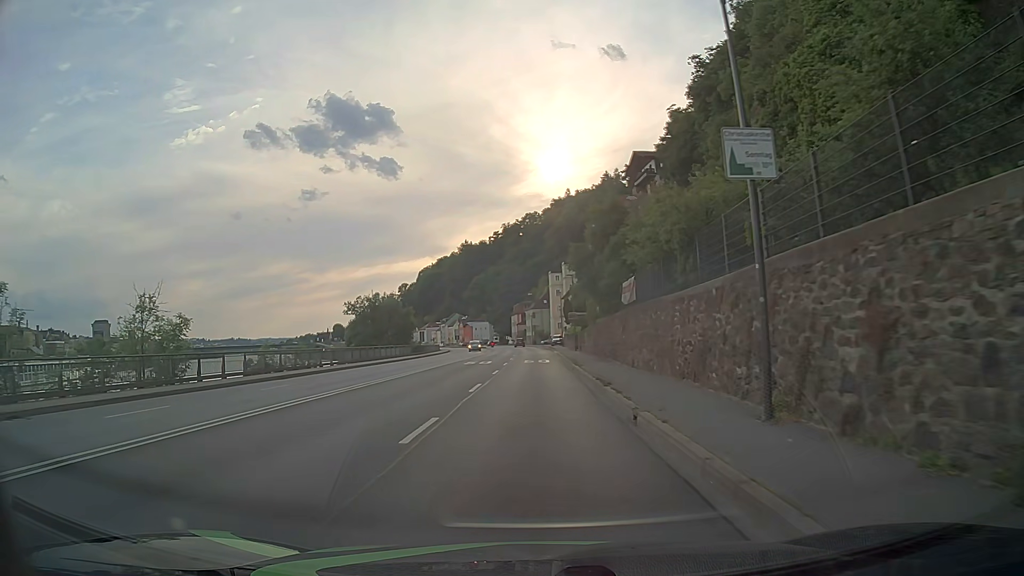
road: primary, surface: asphalt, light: Day
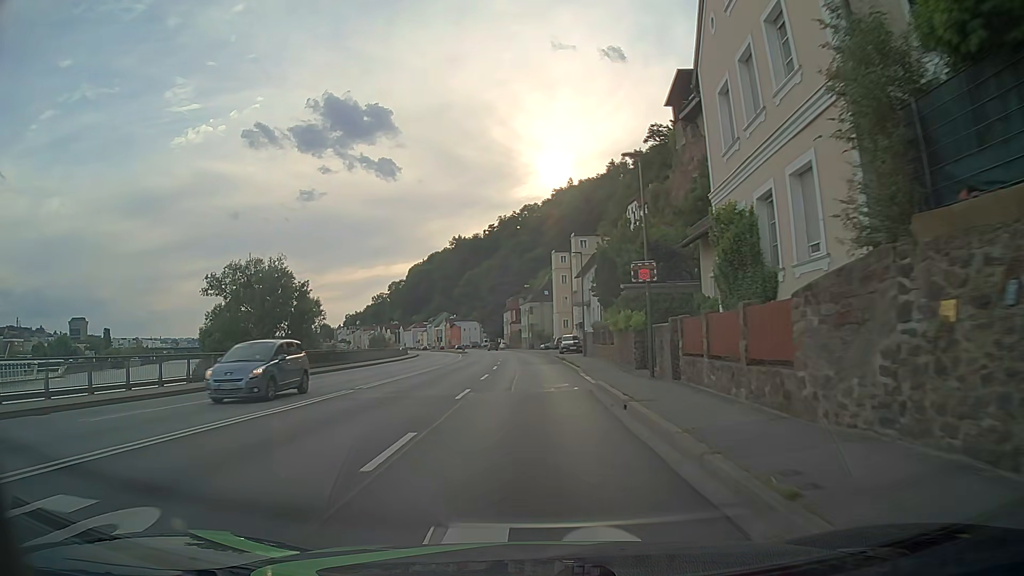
(+0.1, +38.0) m; 0°
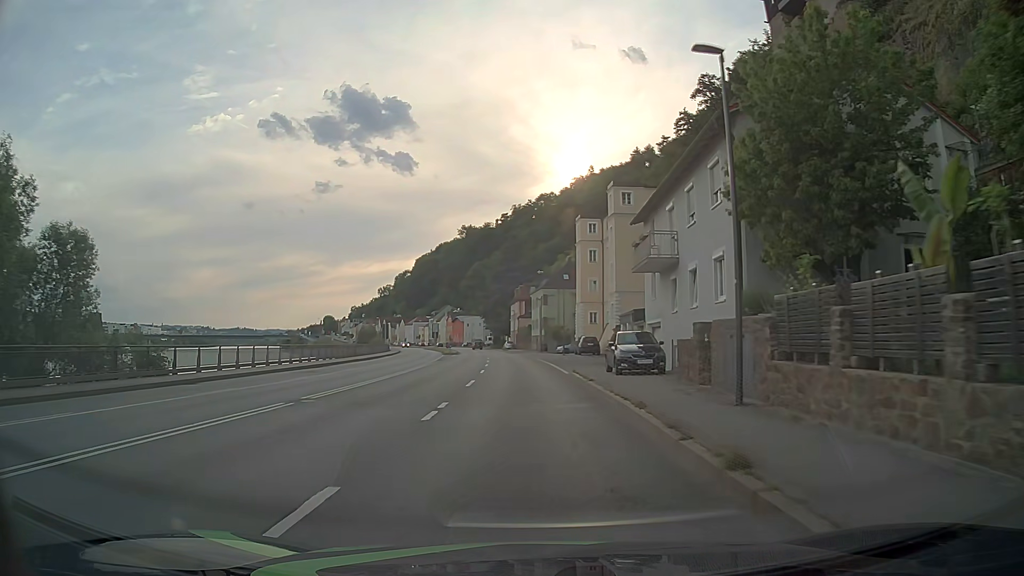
(+0.1, +30.4) m; -1°
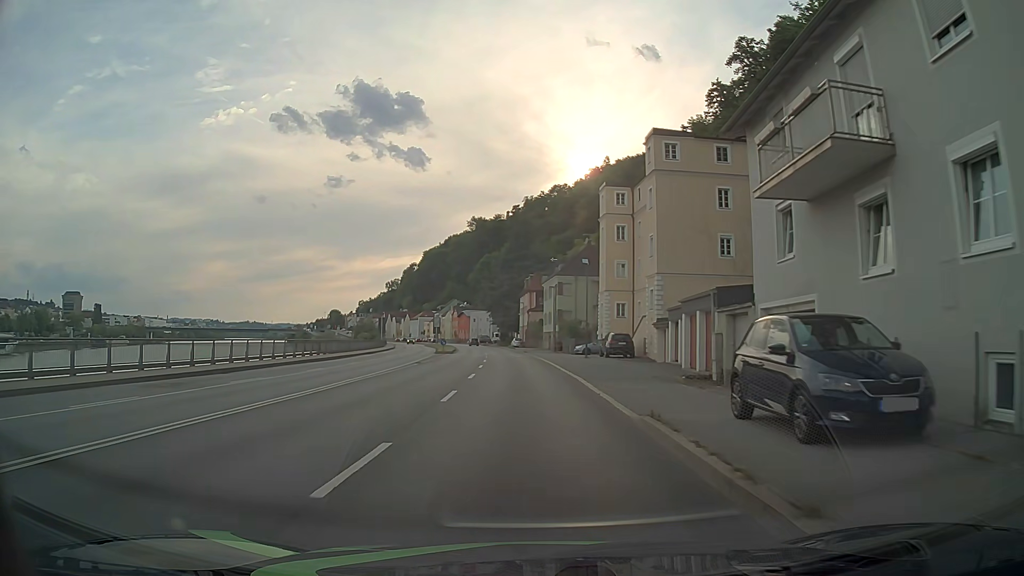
(-0.1, +15.2) m; -1°
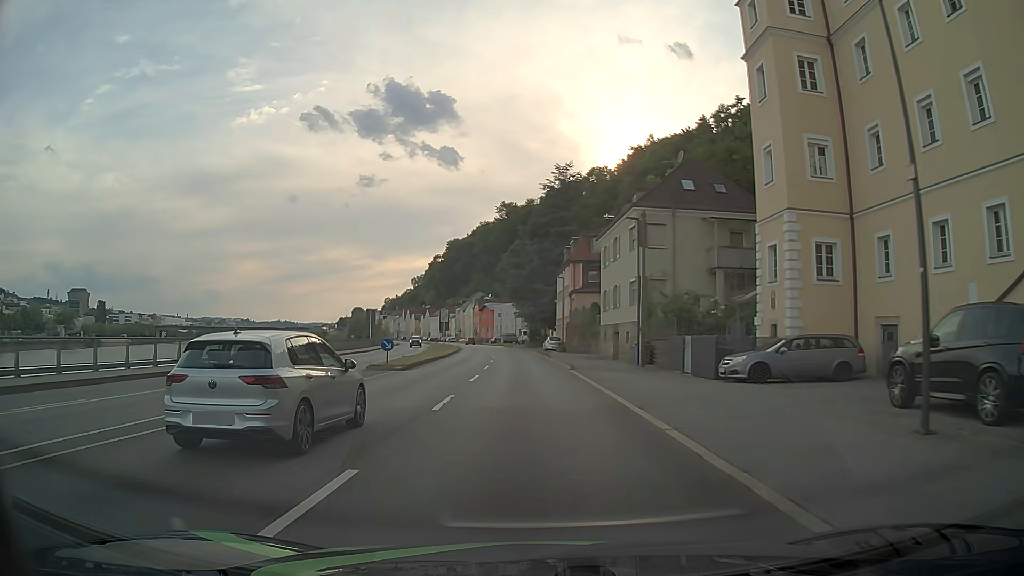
(-1.1, +38.2) m; -3°
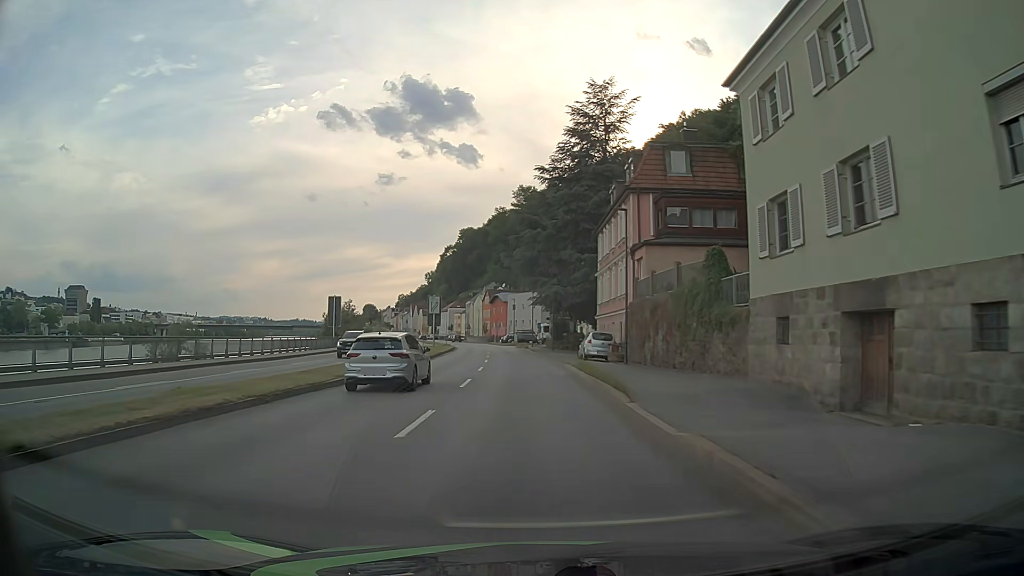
(-0.5, +30.6) m; -1°
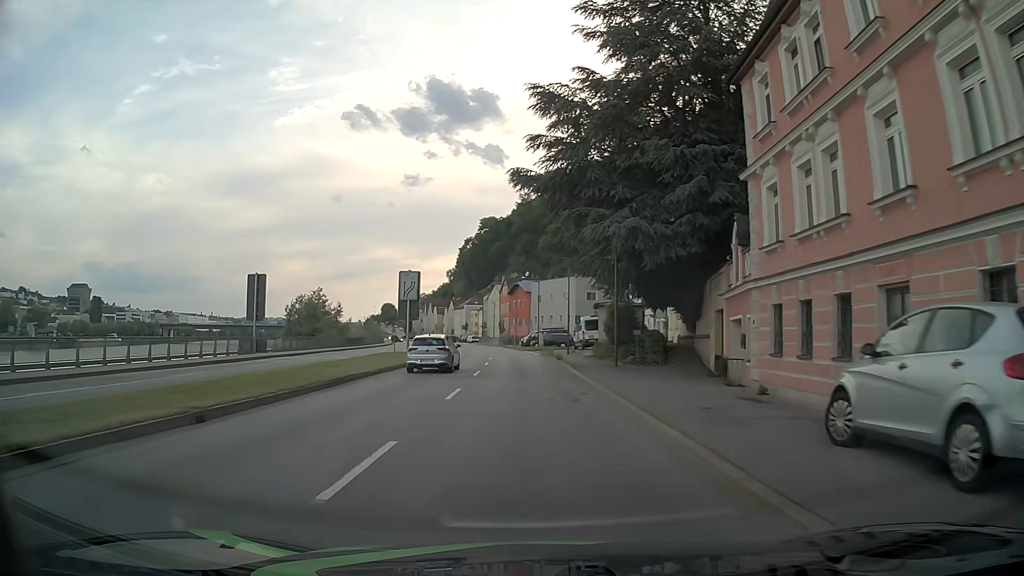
(-0.8, +30.6) m; -3°
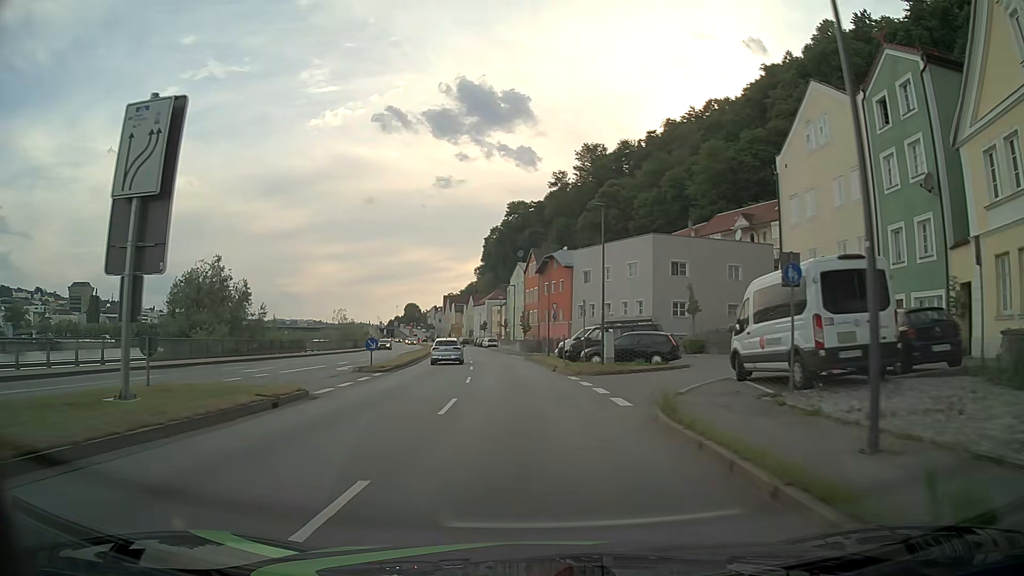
(-0.6, +38.3) m; -2°
(0, +10) (0, +20) (-1, +30) (-2, +40) (-3, +50) (-4, +60) (-5, +70) (-6, +80) (-8, +90) (-9, +99) m
